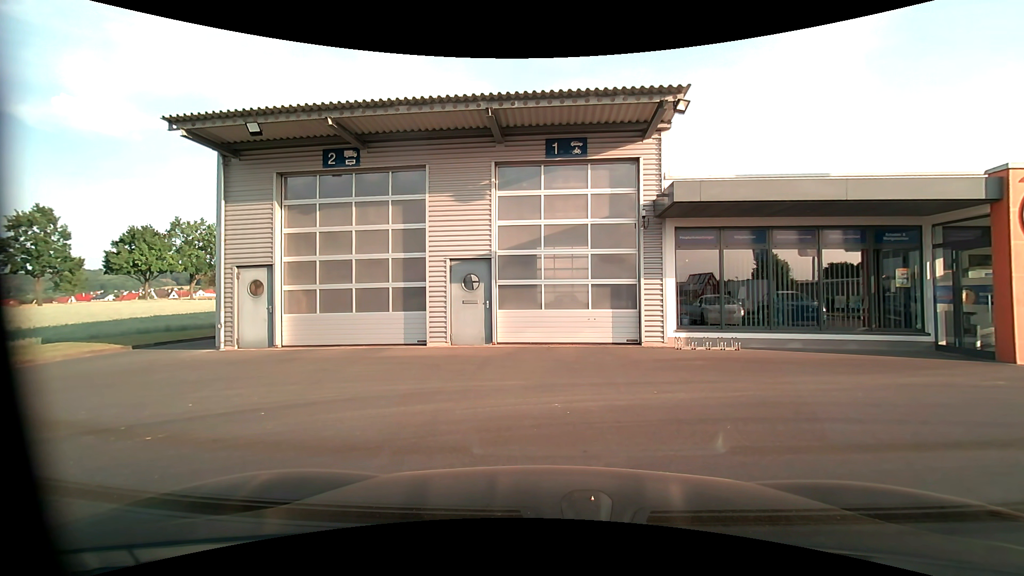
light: Day
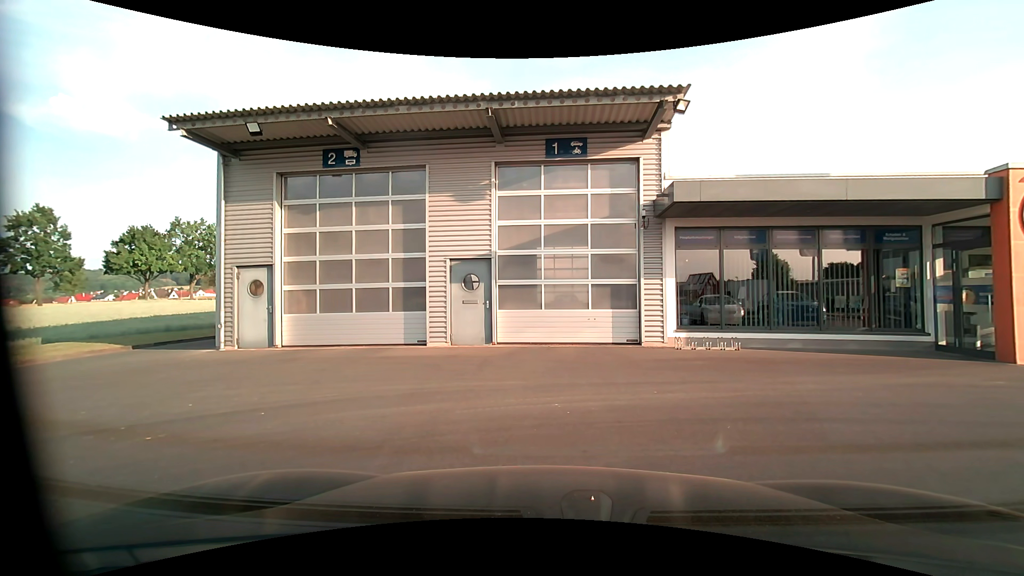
(0.0, 0.0) m; 0°
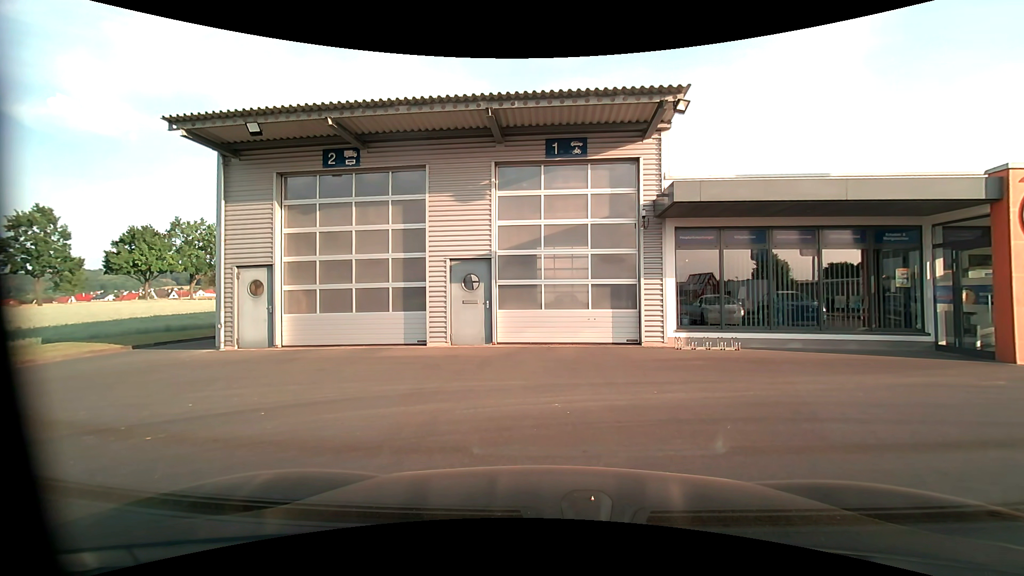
(0.0, 0.0) m; 0°
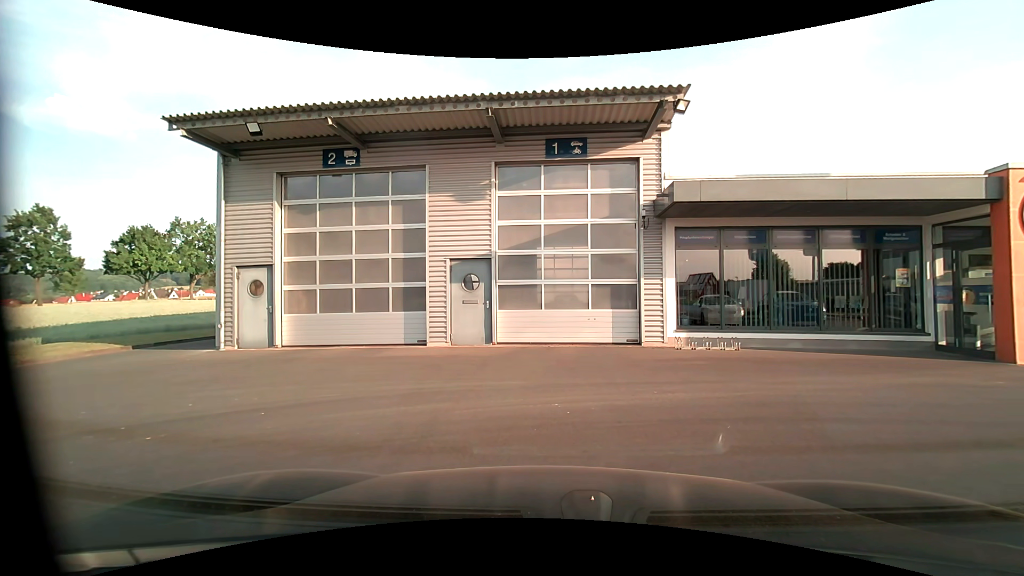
(0.0, 0.0) m; 0°
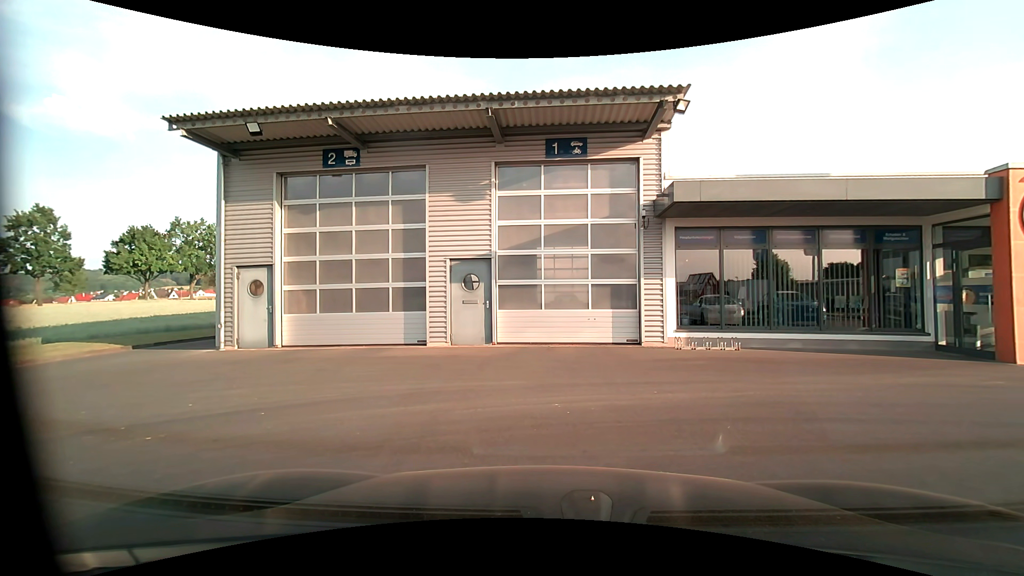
(0.0, 0.0) m; 0°
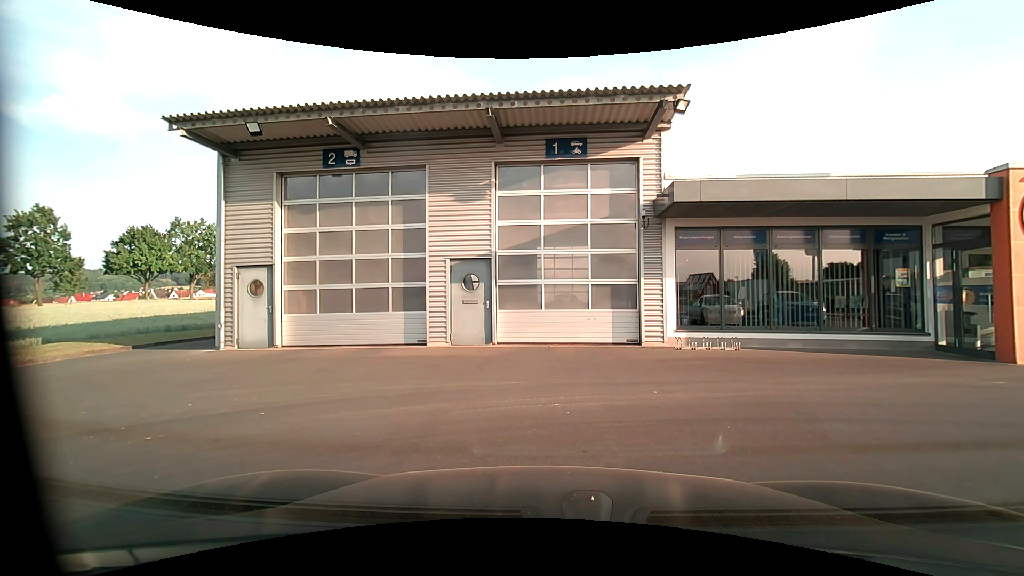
(0.0, 0.0) m; 0°
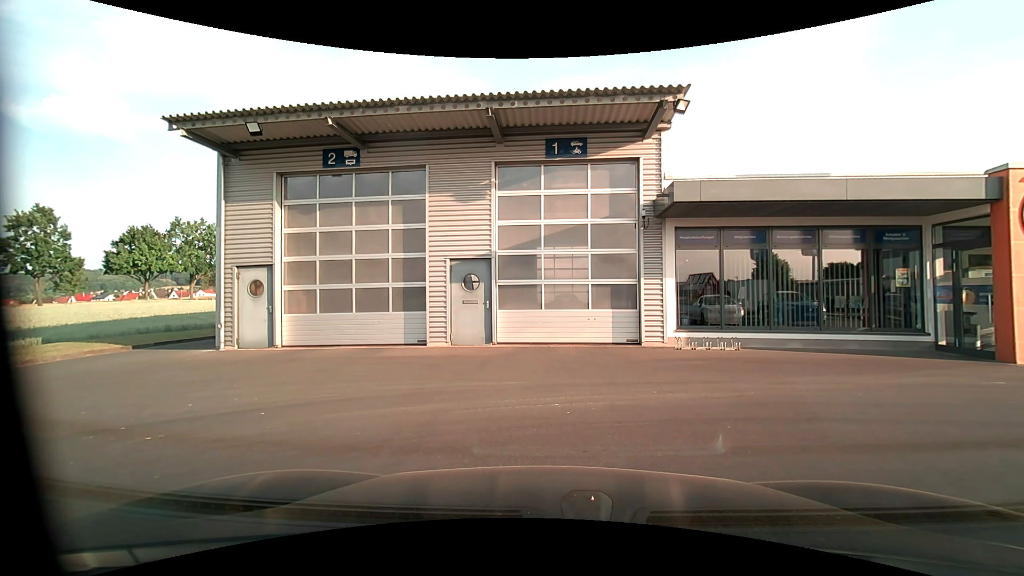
(0.0, 0.0) m; 0°
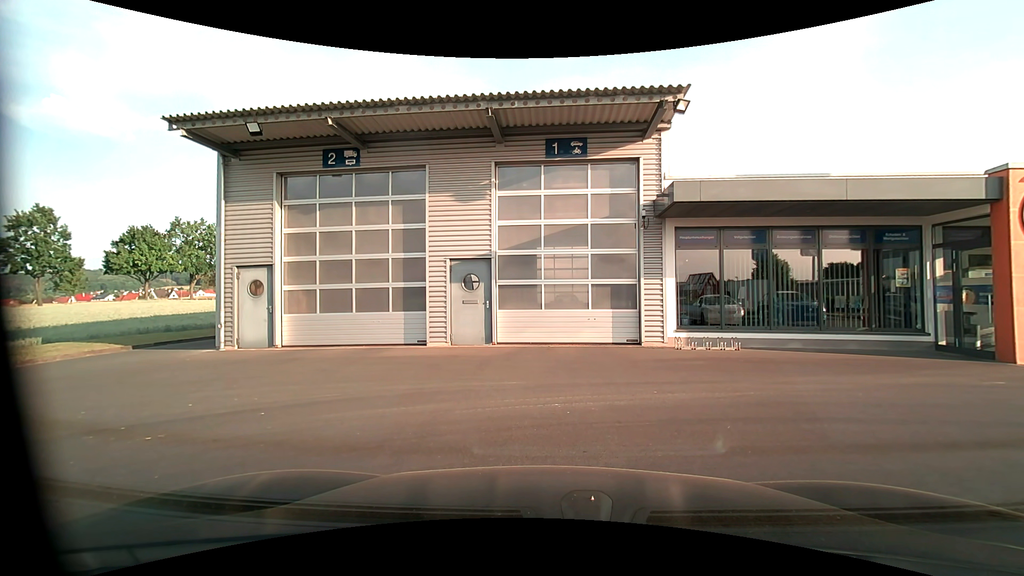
(0.0, 0.0) m; 0°
